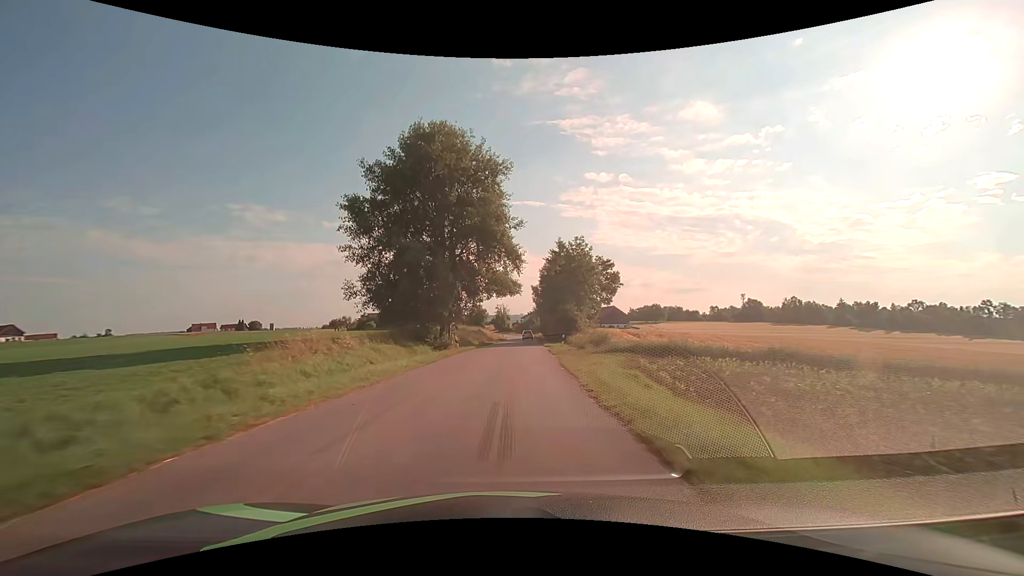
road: tertiary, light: Day
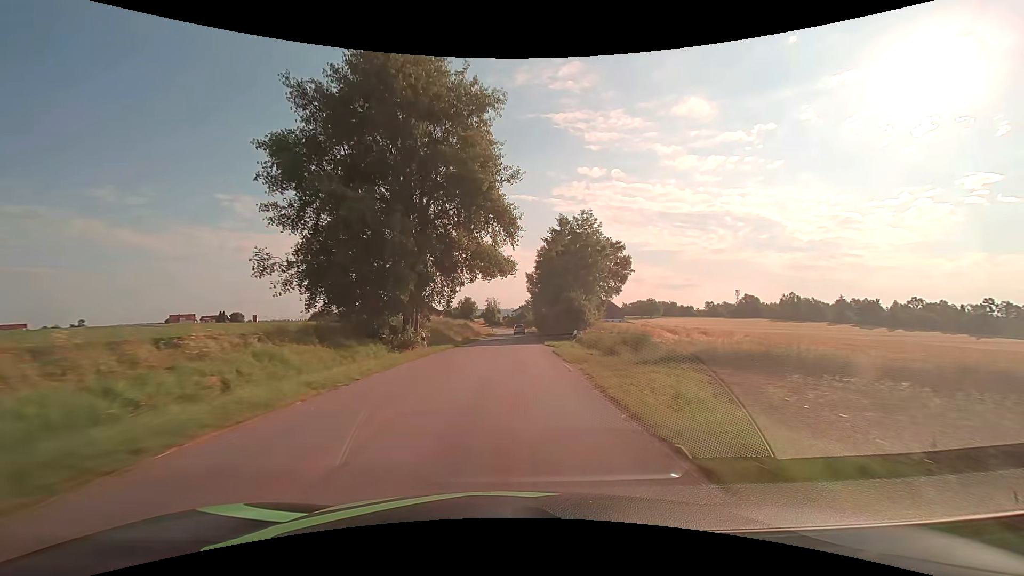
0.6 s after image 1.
(0.0, +10.7) m; +1°
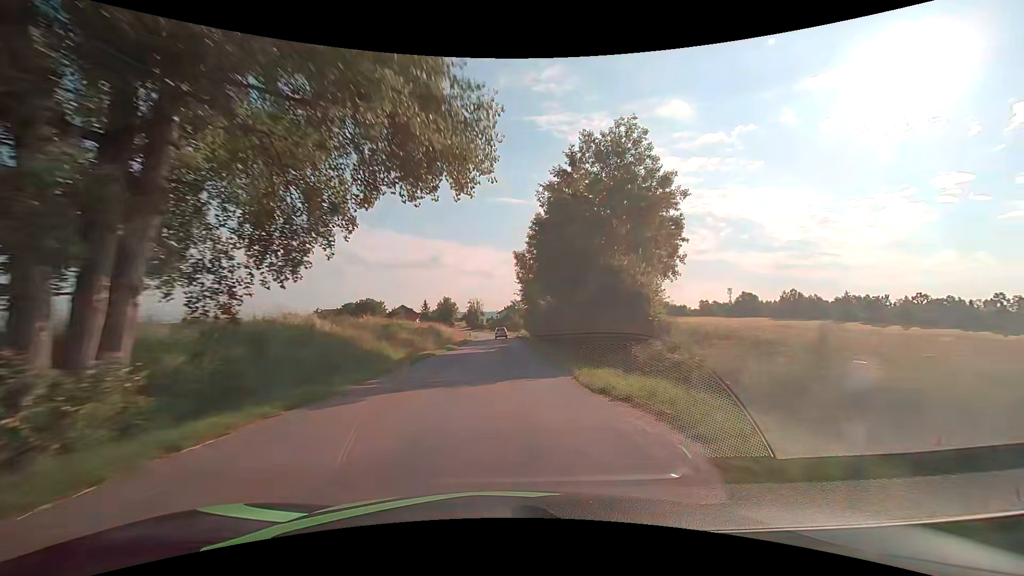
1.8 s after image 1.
(+0.5, +21.4) m; +2°
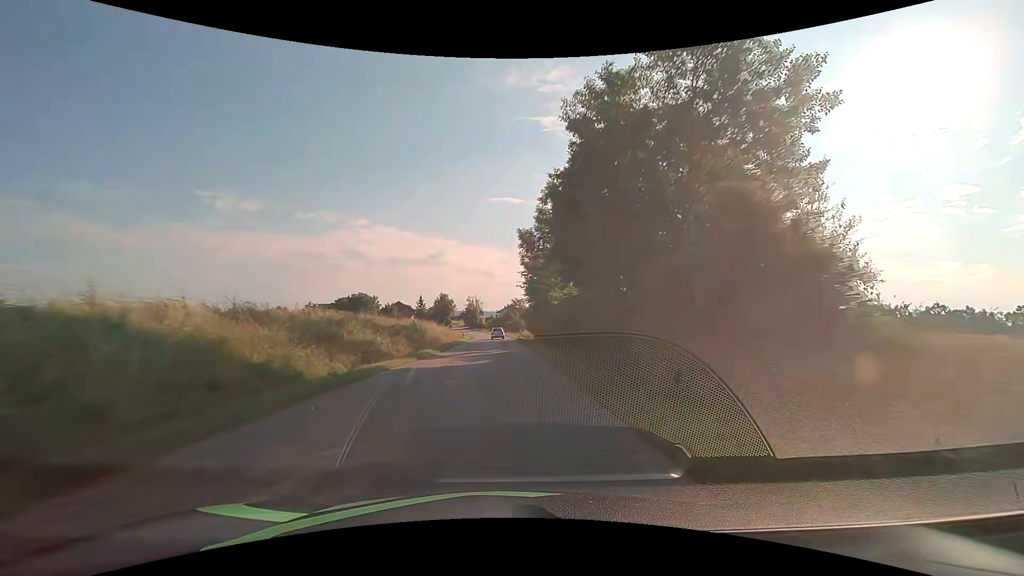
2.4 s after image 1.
(0.0, +10.7) m; 0°
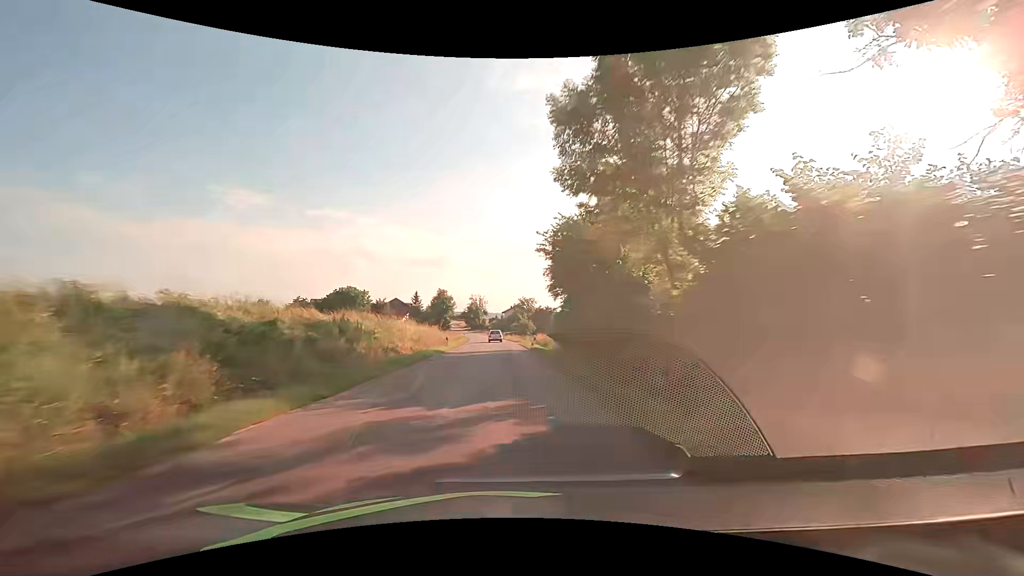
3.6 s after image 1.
(-0.1, +21.5) m; 0°
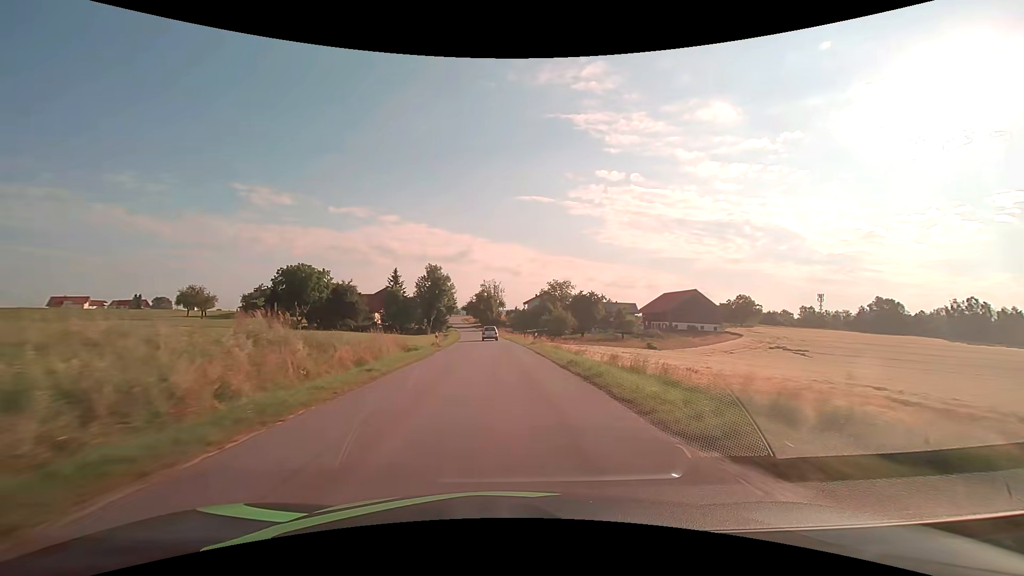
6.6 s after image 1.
(-1.2, +53.7) m; -2°
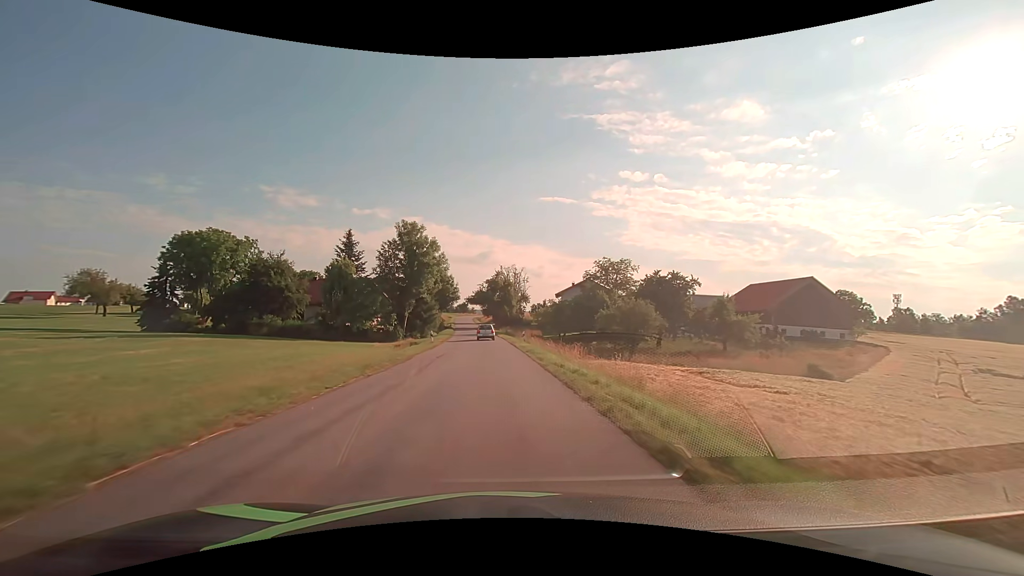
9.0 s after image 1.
(-0.9, +42.7) m; -2°
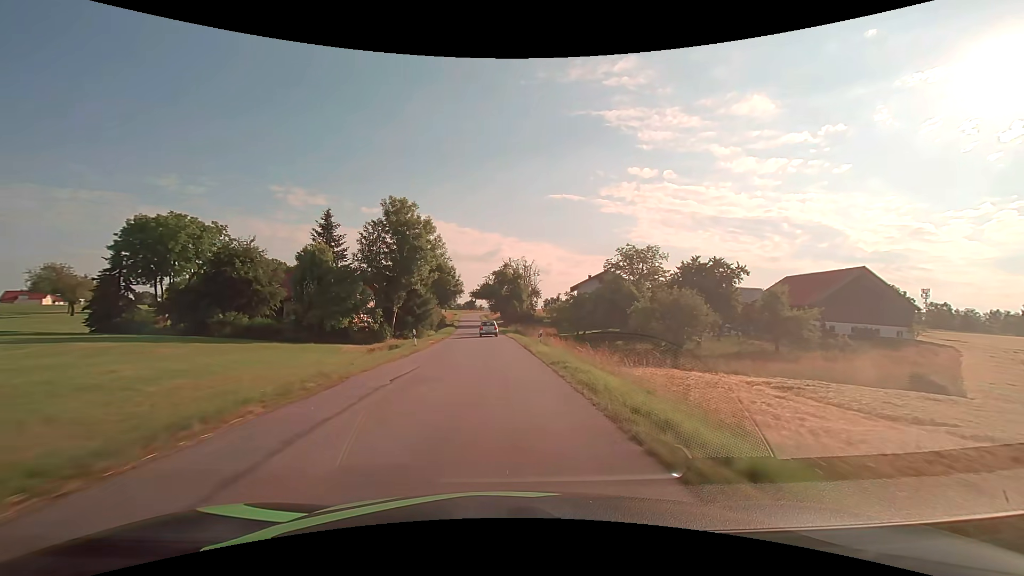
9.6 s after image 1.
(-0.1, +10.5) m; -1°
(0, +10) (0, +20) (-1, +30) (-1, +40) (-2, +50) (-2, +60) (-3, +70) (-4, +80) (-5, +90) (-6, +100) m
